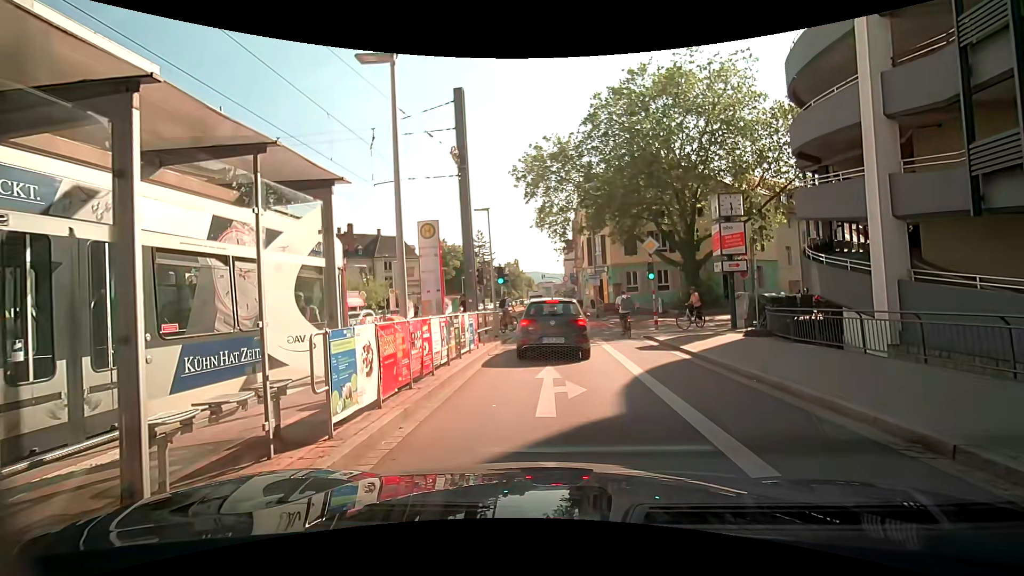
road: secondary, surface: asphalt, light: Day
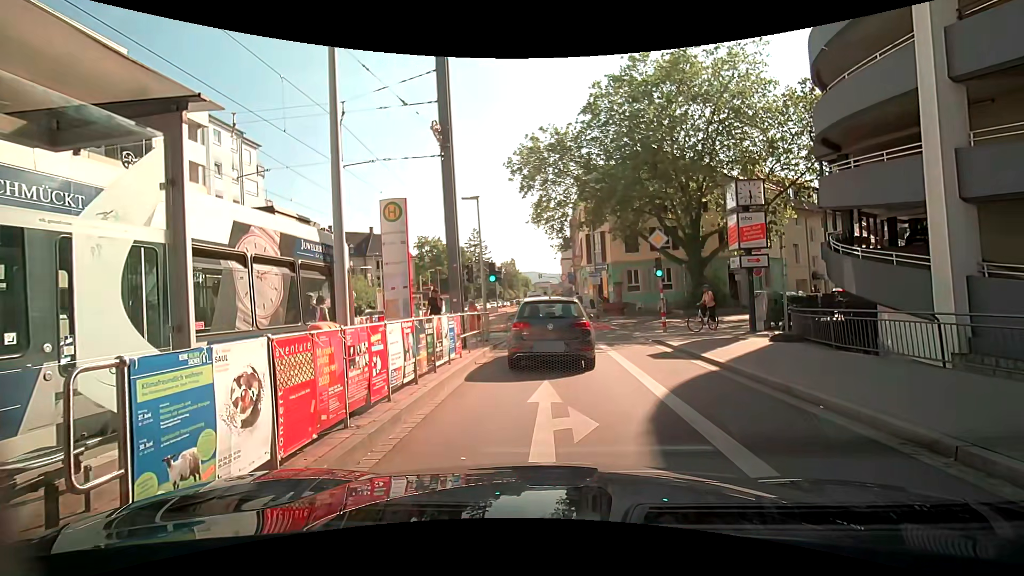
(0.0, +2.1) m; +1°
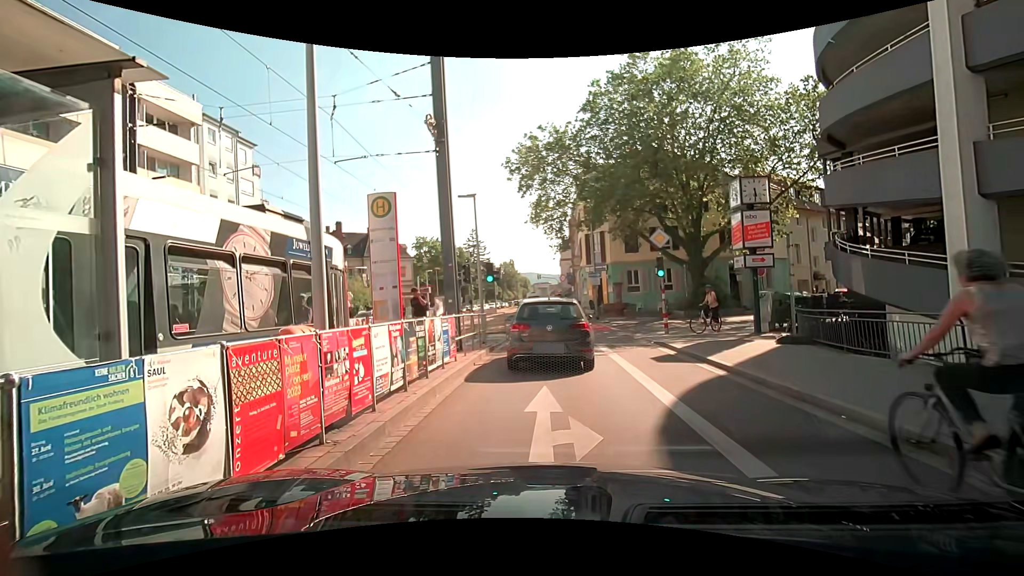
(0.0, +0.5) m; 0°
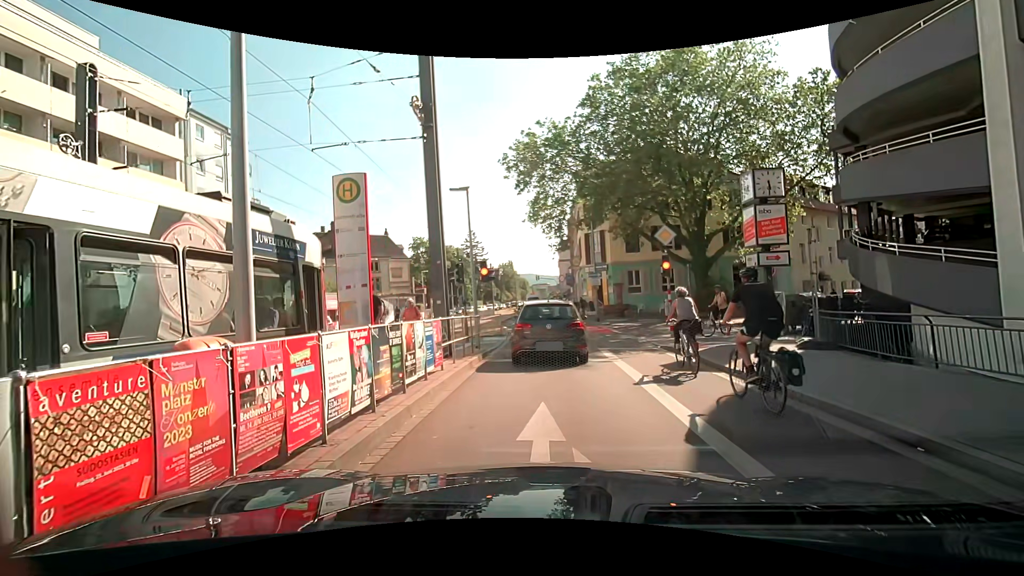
(0.0, +1.3) m; 0°
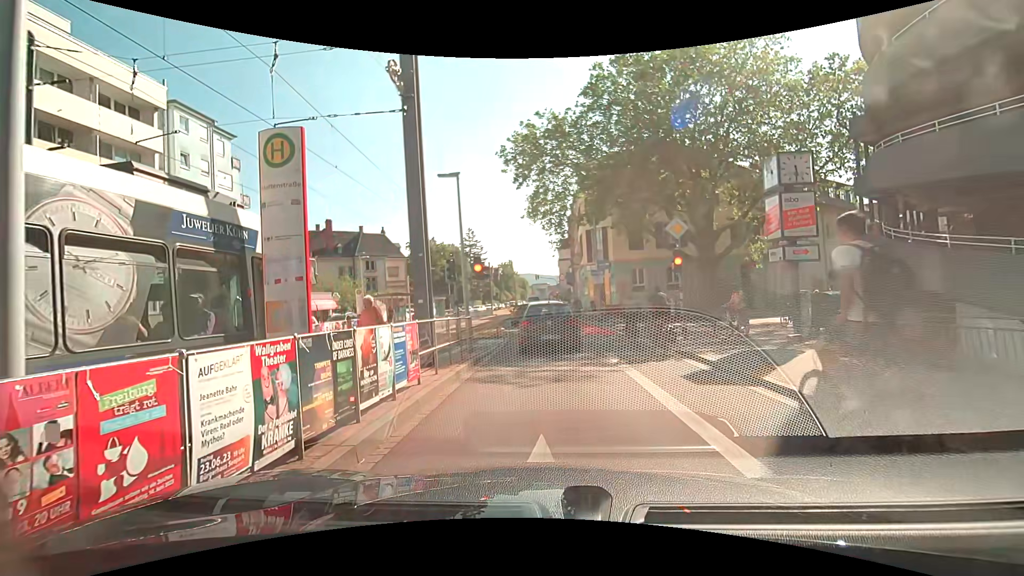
(0.0, +1.7) m; -1°
